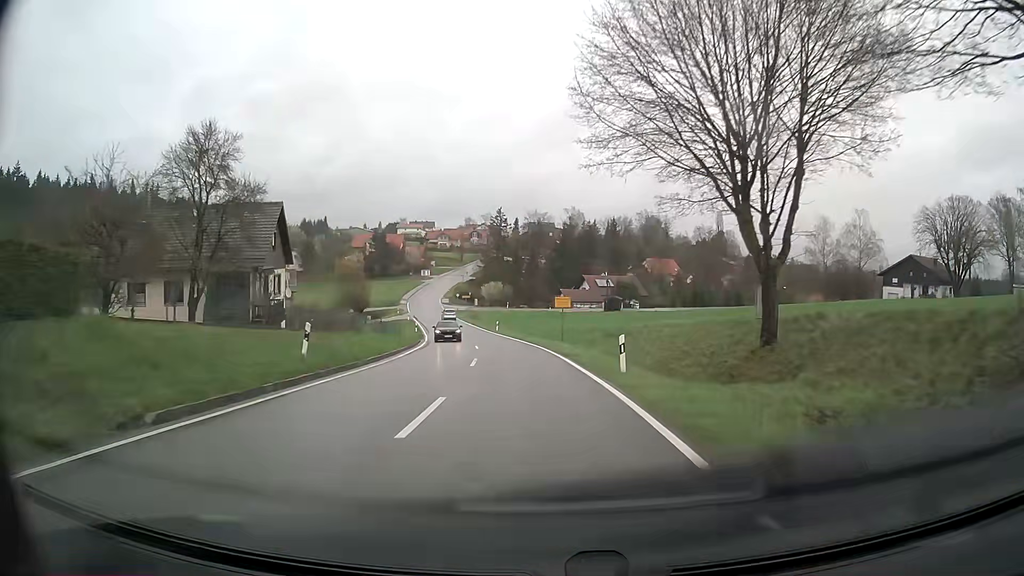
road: tertiary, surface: asphalt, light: Day
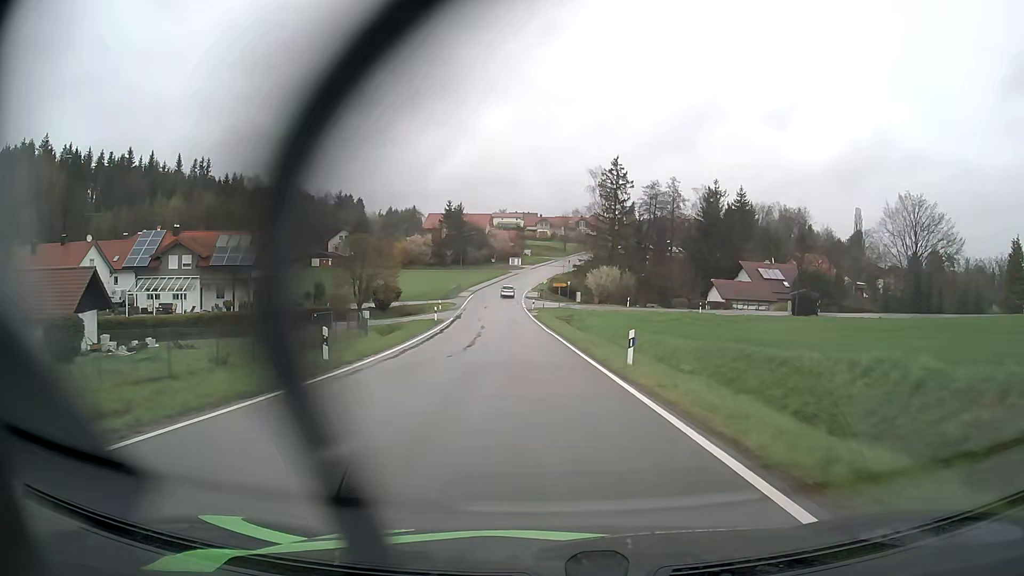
(-3.5, +47.4) m; -9°
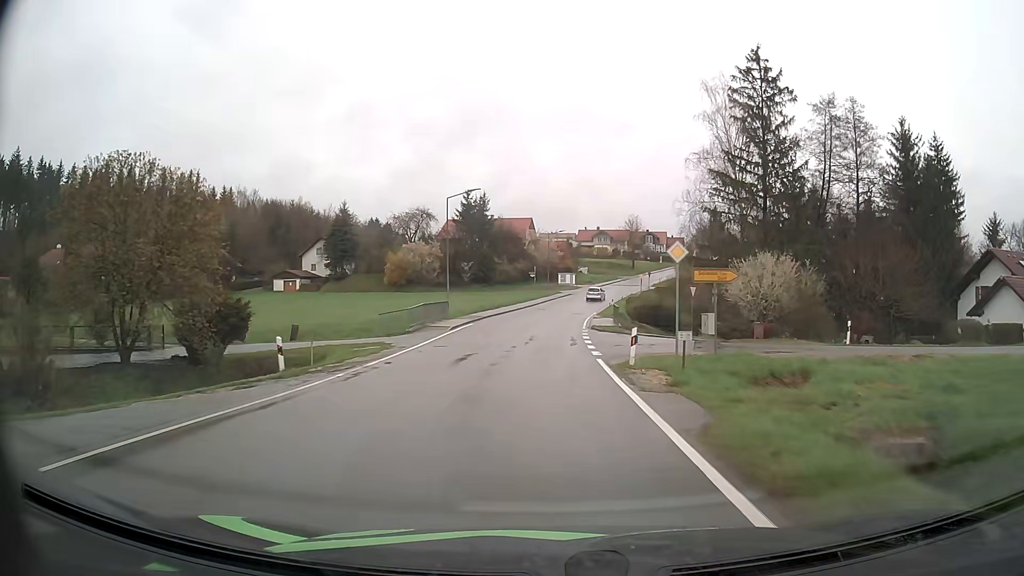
(-2.2, +48.4) m; -5°
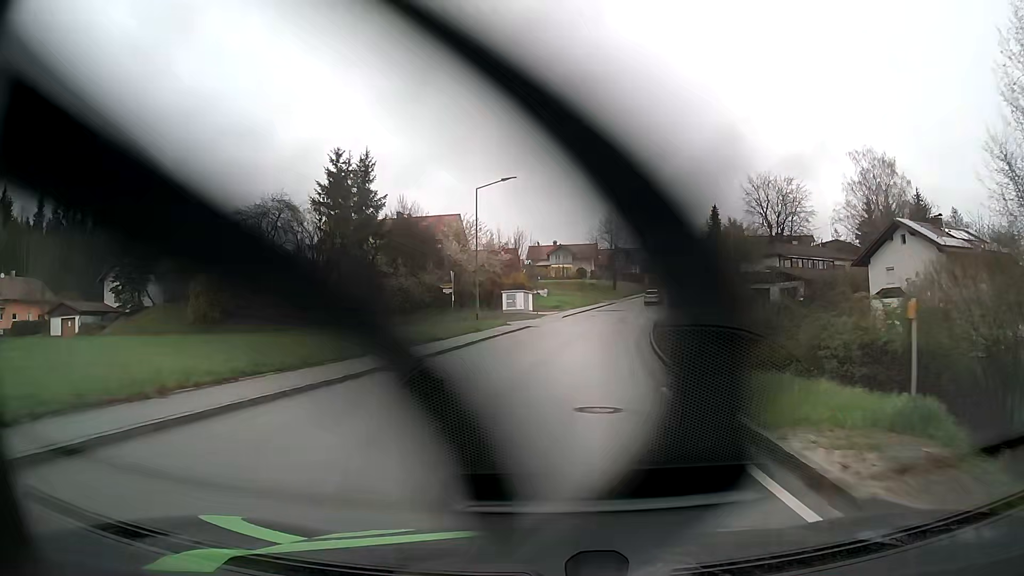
(+0.8, +46.4) m; +5°
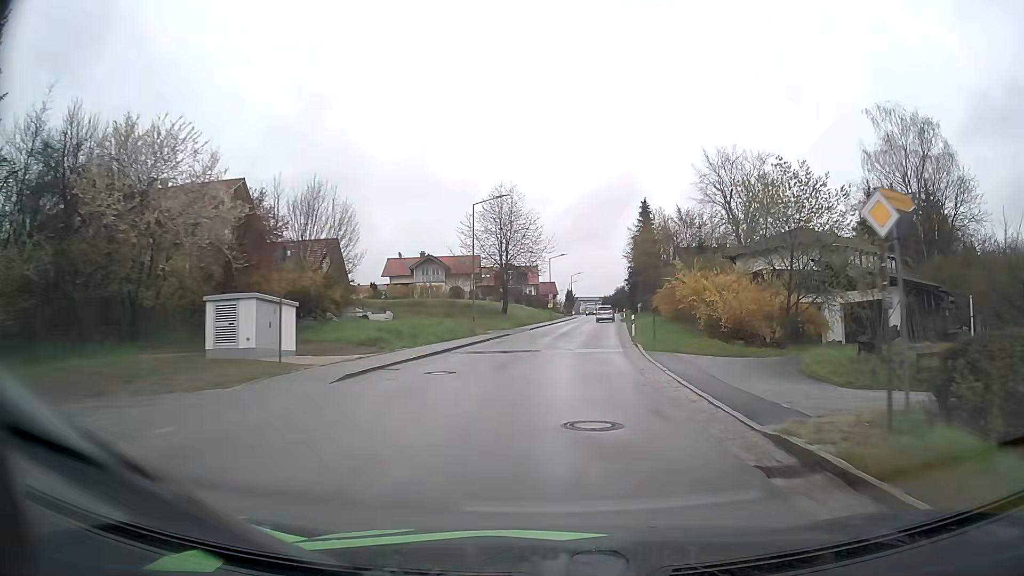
(+2.9, +36.4) m; +10°
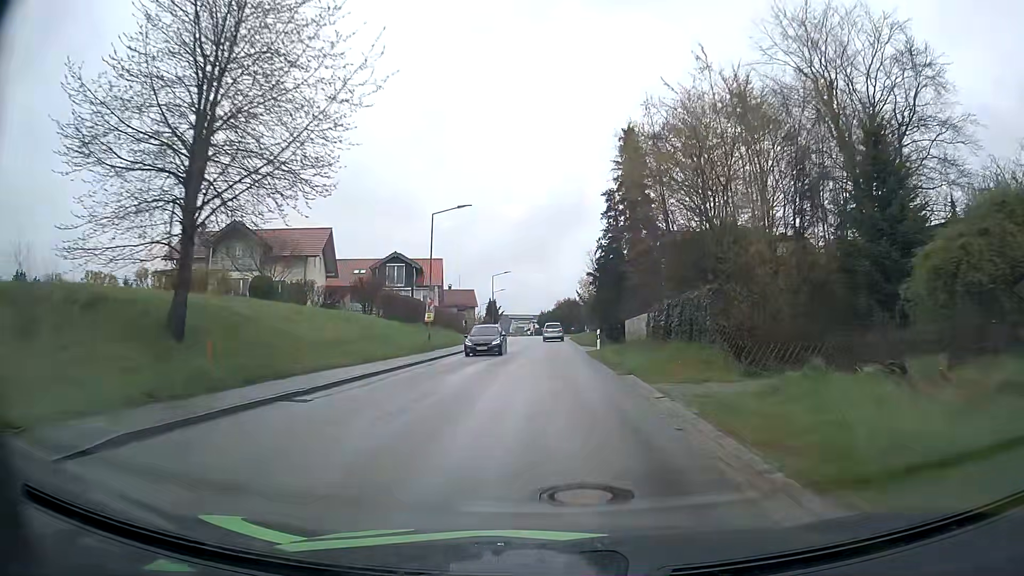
(+3.0, +43.3) m; +6°
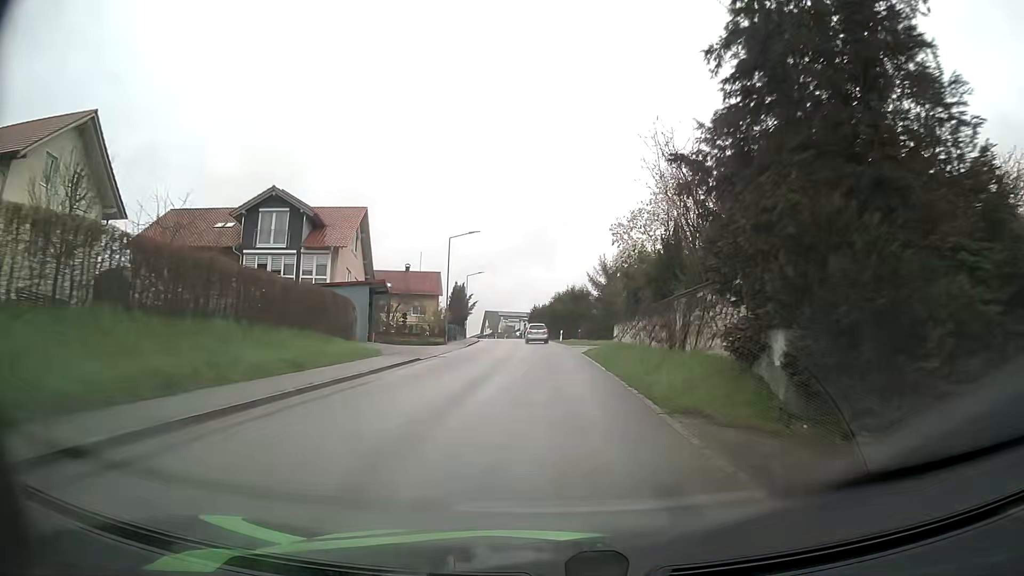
(+0.2, +33.3) m; +1°
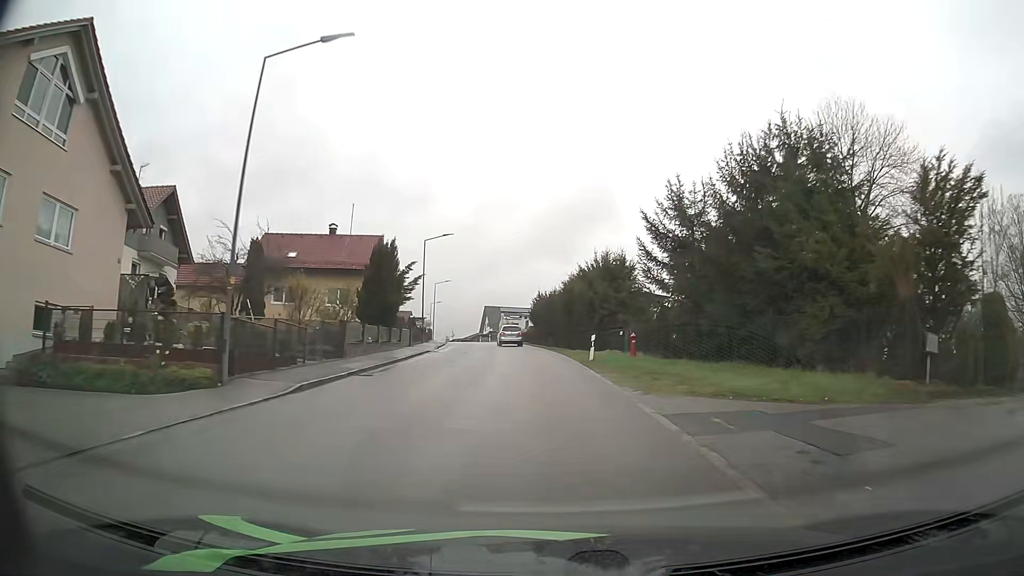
(-0.2, +33.1) m; -1°
(0, +10) (0, +20) (0, +30) (-1, +40) (-2, +50) (-3, +60) (-4, +70) (-6, +80) (-8, +90) (-9, +99) m
